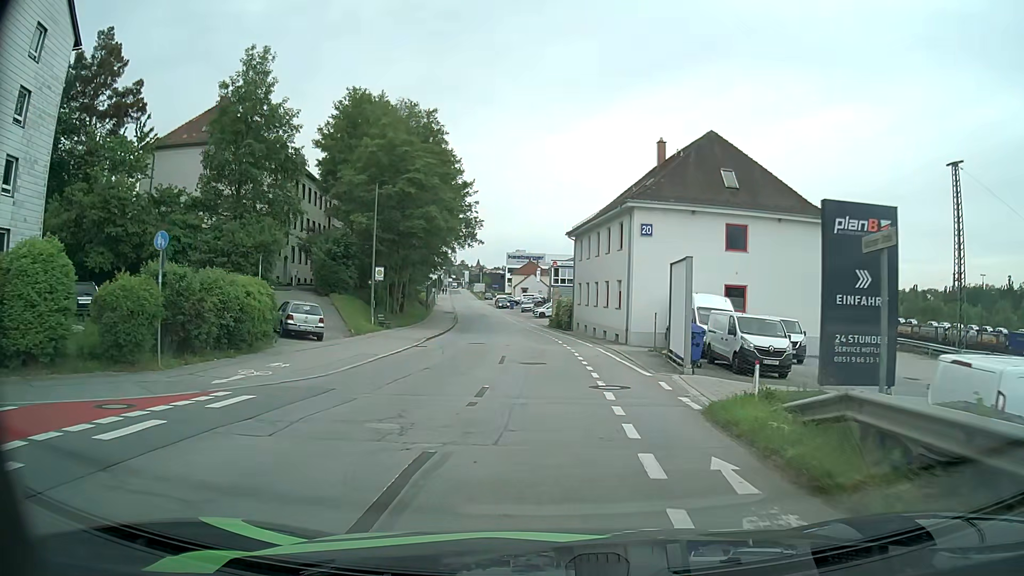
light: Day
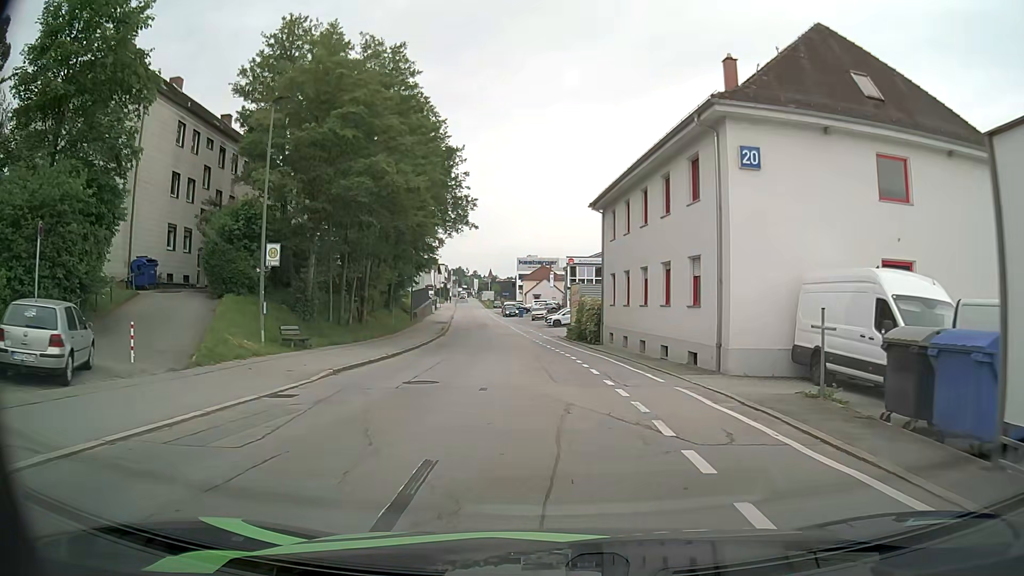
(-0.2, +16.2) m; -2°
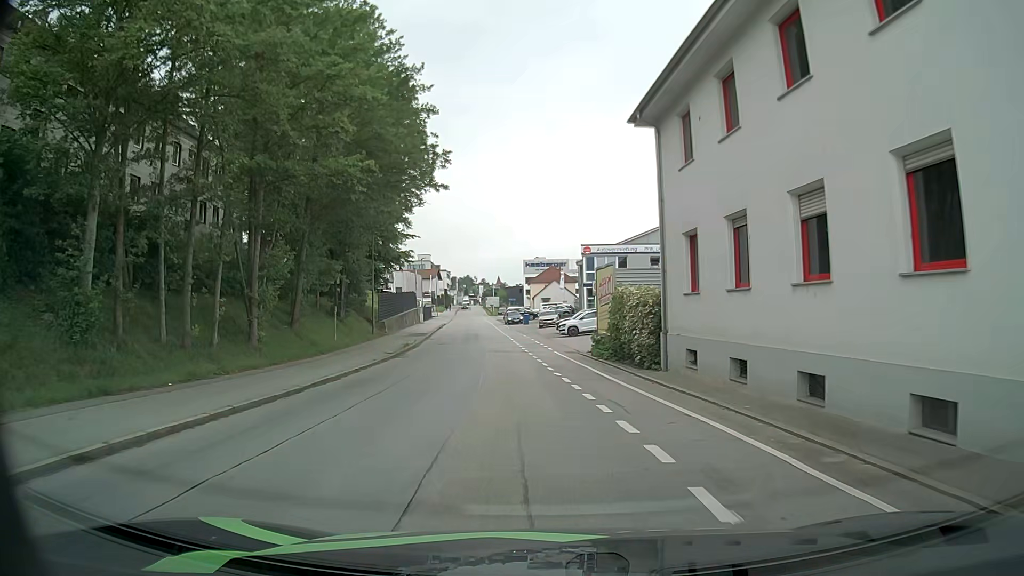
(+0.1, +16.6) m; 0°
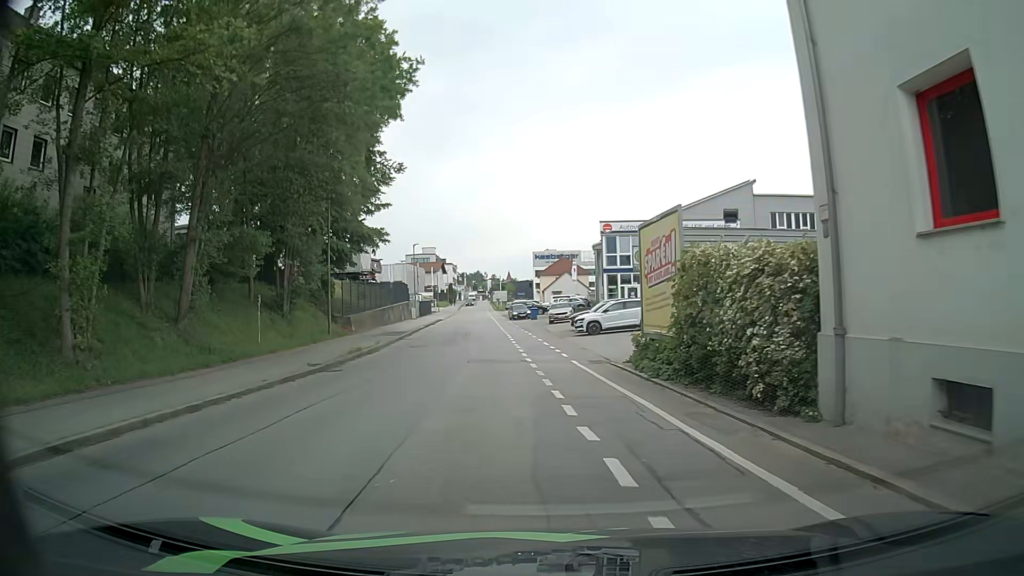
(-0.1, +11.0) m; 0°
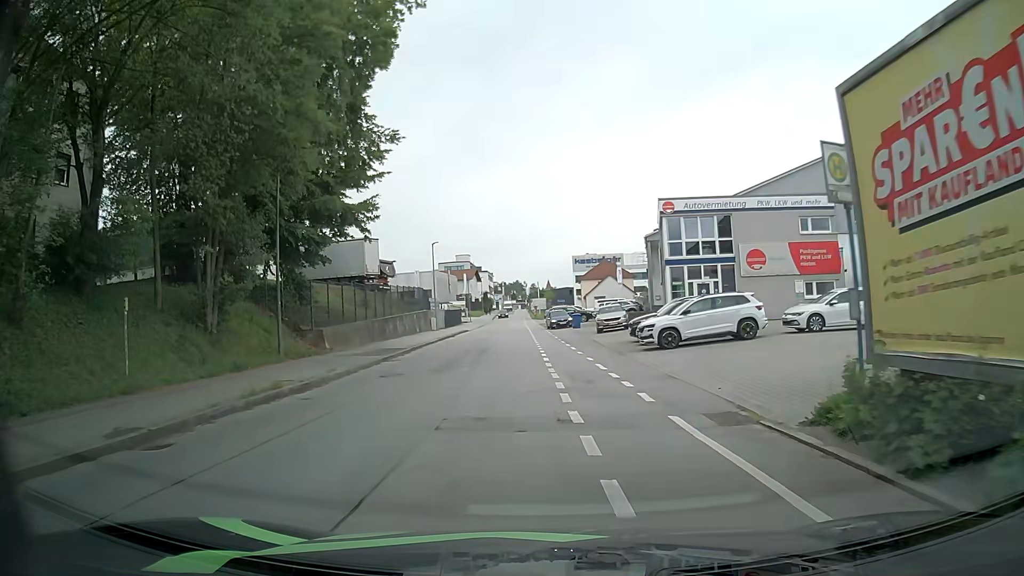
(-0.5, +11.0) m; -5°
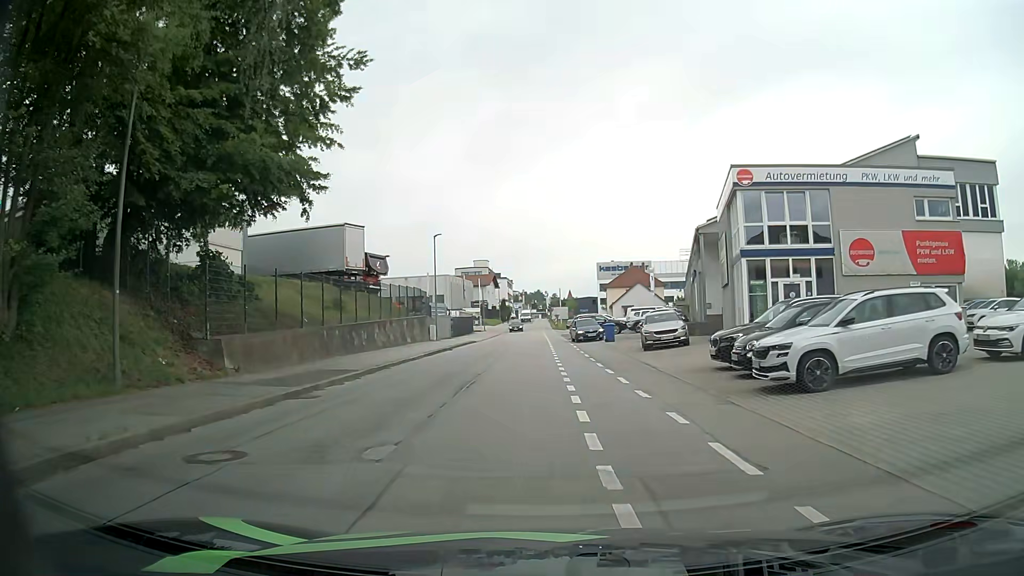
(-0.2, +10.8) m; -1°
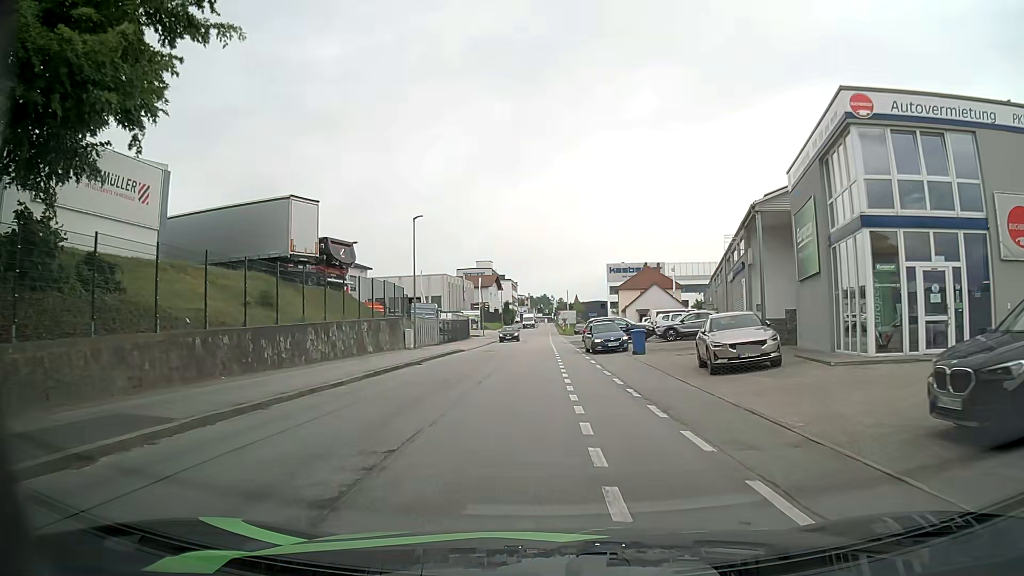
(-0.1, +10.4) m; -1°
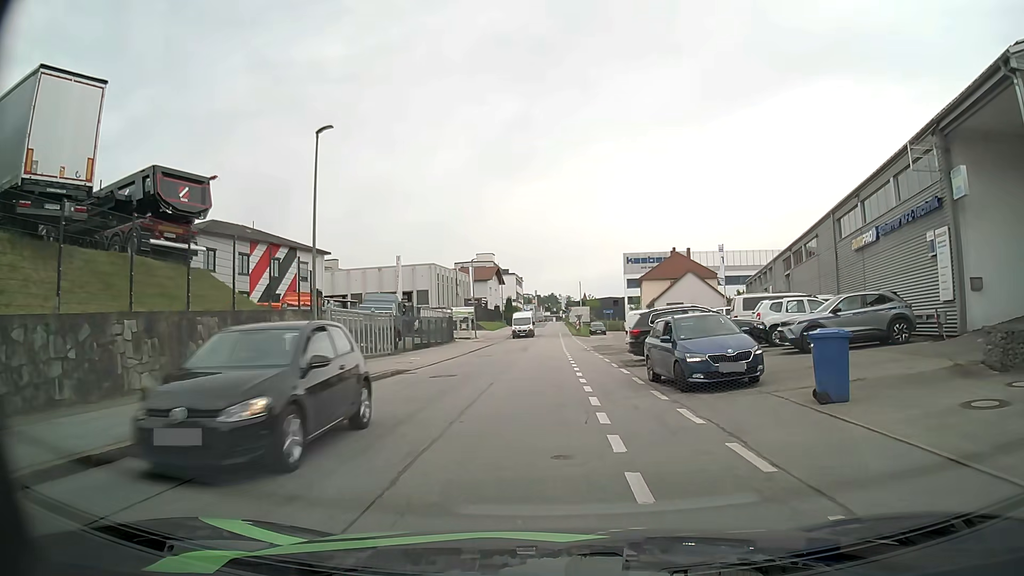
(0.0, +19.3) m; -2°
(0, +10) (+1, +20) (+1, +30) (+2, +40) (+2, +50) (+2, +60) (+2, +70) (+3, +80) (+3, +90) (+3, +100) m
